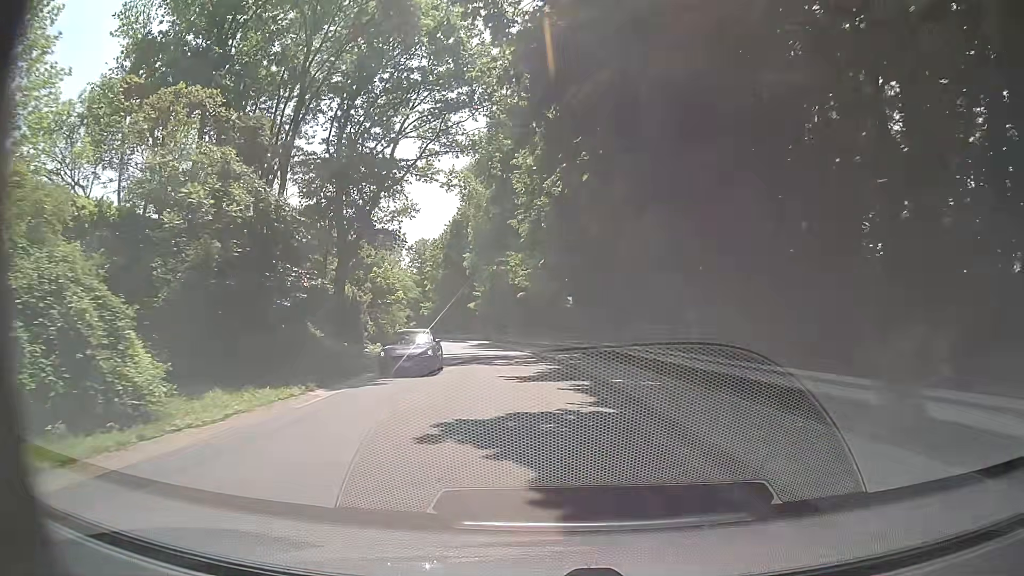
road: tertiary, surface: asphalt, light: Day
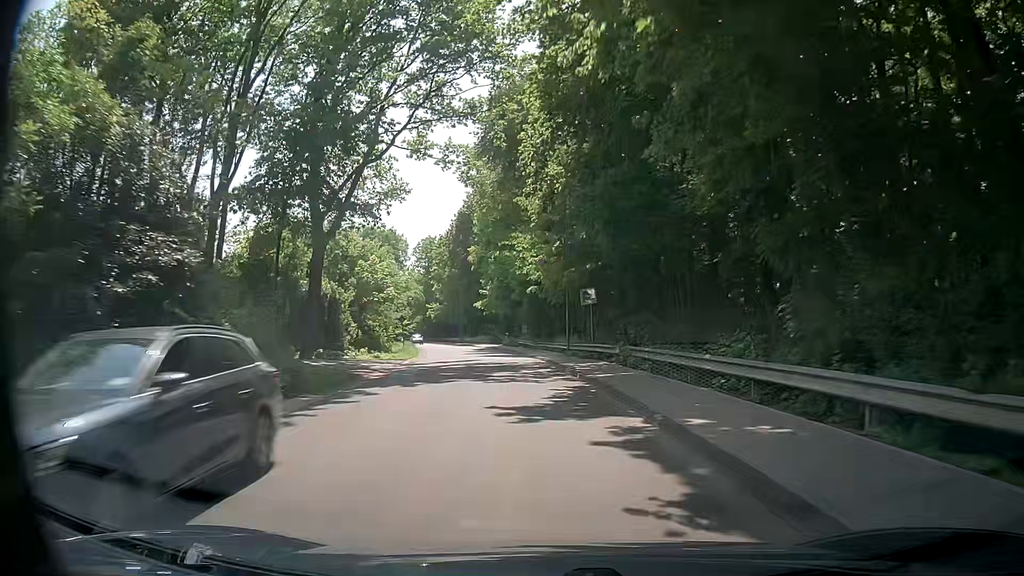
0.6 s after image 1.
(-0.1, +7.7) m; -2°
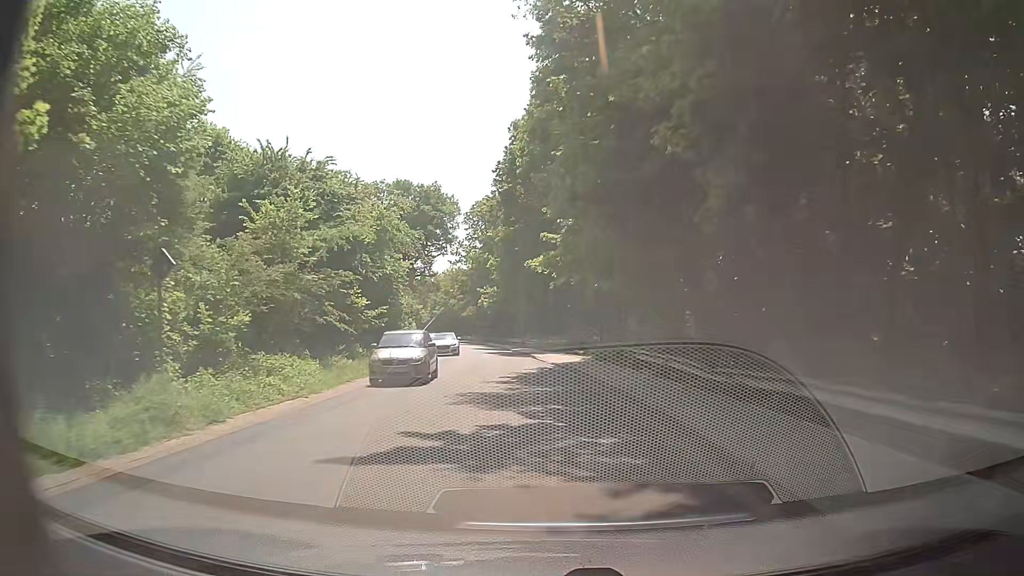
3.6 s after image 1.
(-2.1, +38.0) m; -6°
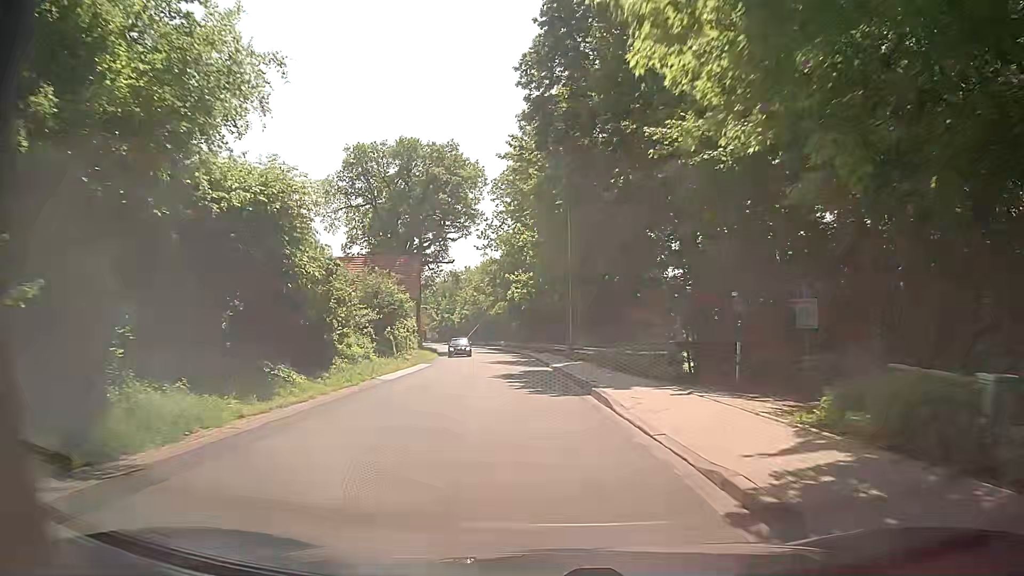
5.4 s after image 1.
(-0.9, +22.9) m; -4°
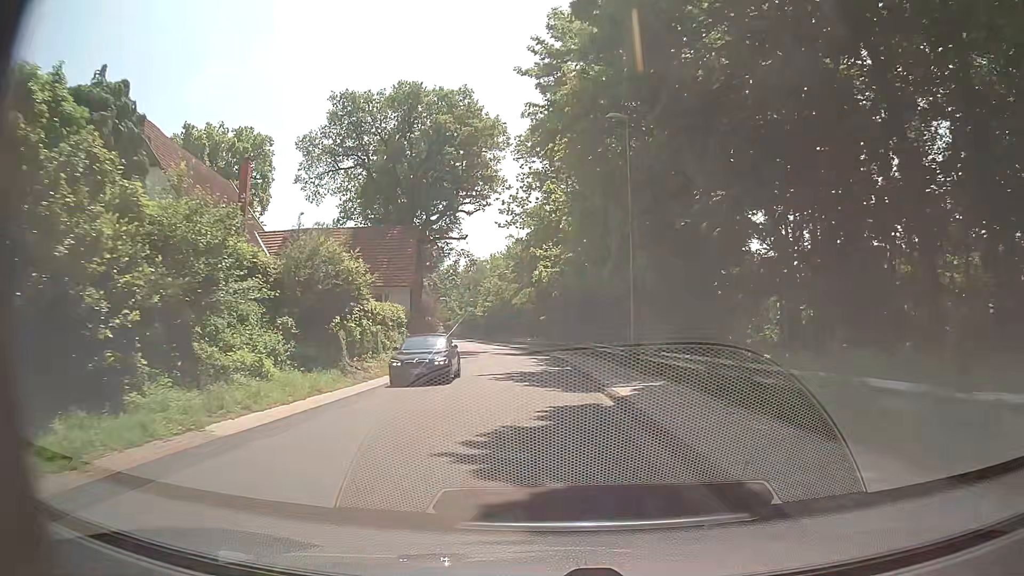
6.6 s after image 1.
(-0.5, +15.2) m; -4°
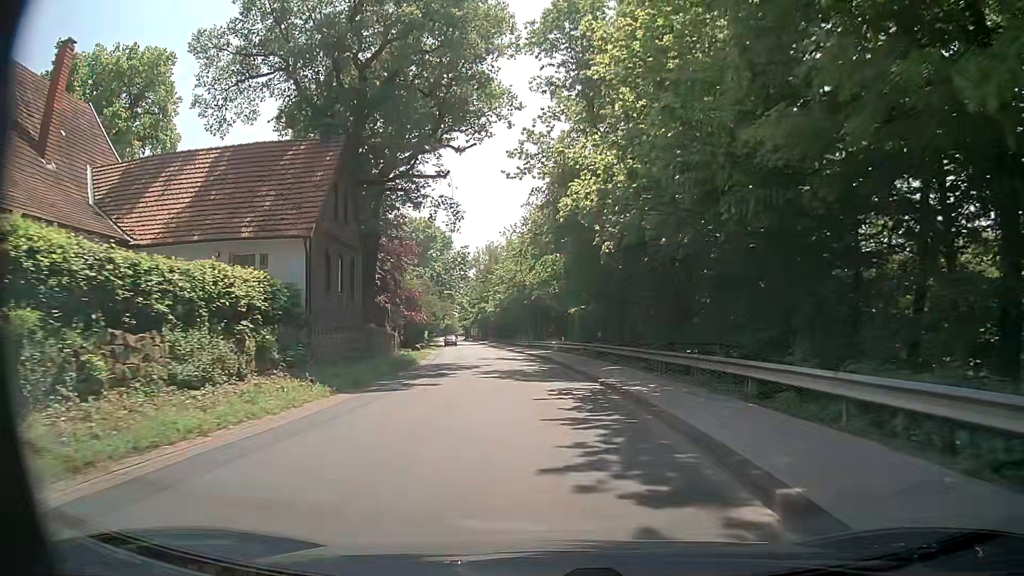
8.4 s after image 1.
(-0.2, +22.9) m; -1°
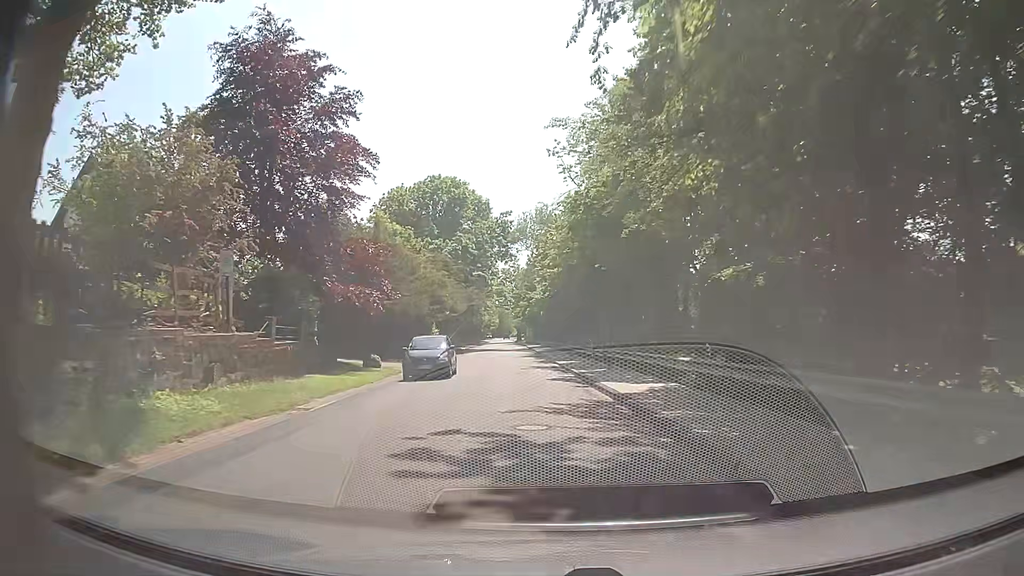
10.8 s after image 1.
(-1.3, +30.5) m; -6°
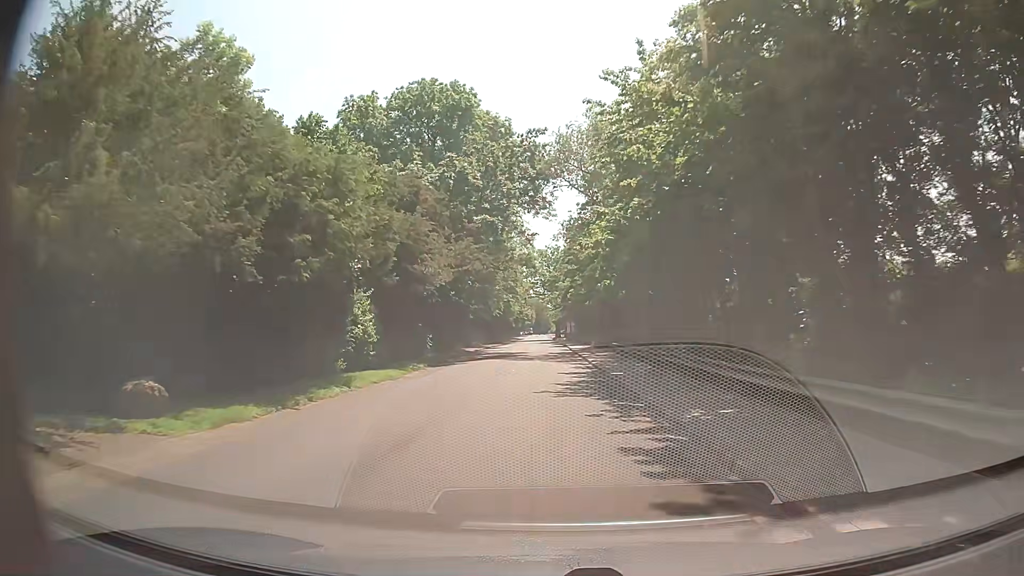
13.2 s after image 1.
(-0.4, +30.5) m; -2°
(0, +10) (0, +20) (0, +30) (0, +40) (0, +50) (0, +60) (0, +70) (0, +80) (-1, +90) (-1, +100) m
